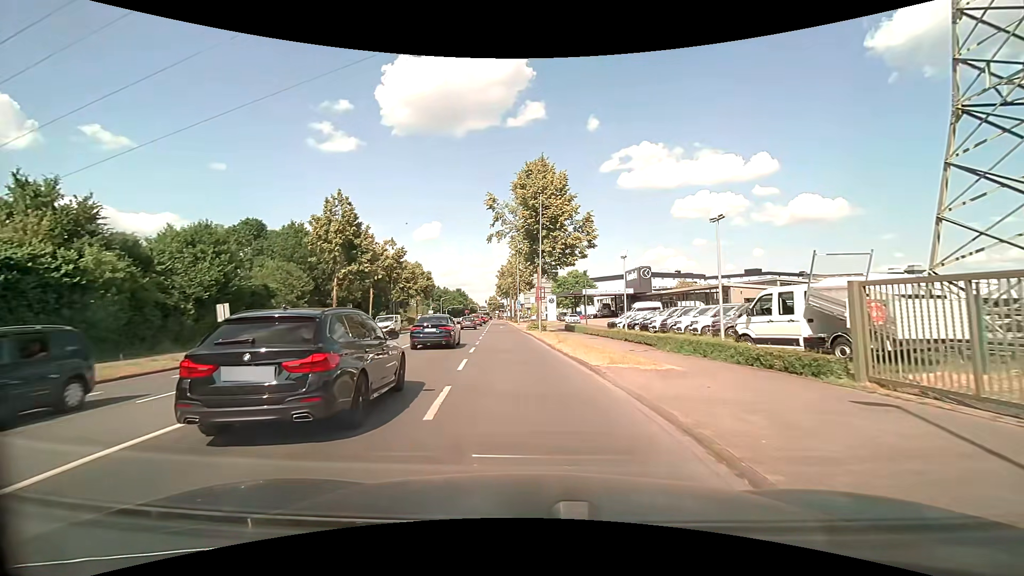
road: secondary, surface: asphalt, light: Day
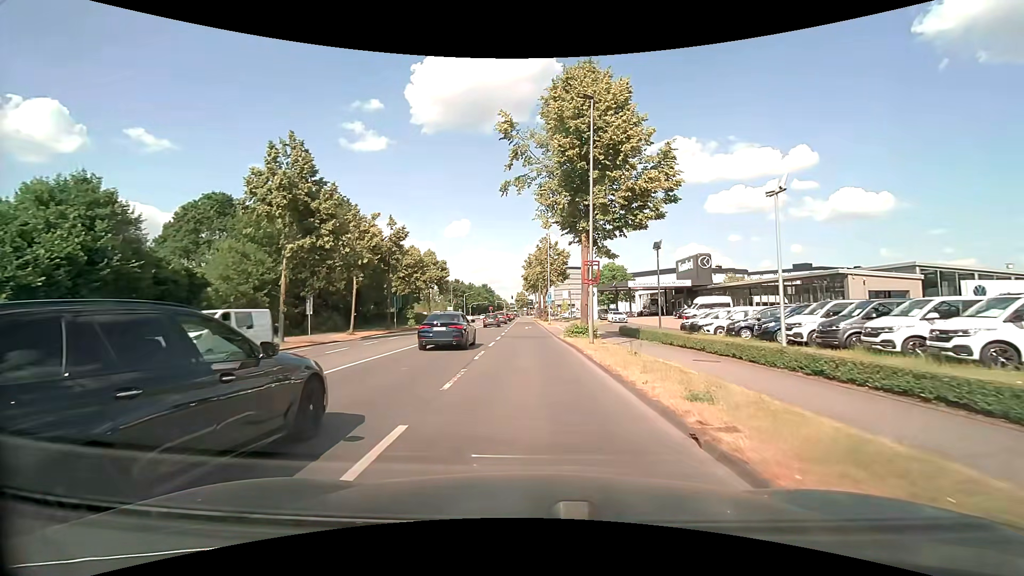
(-0.5, +15.6) m; -3°
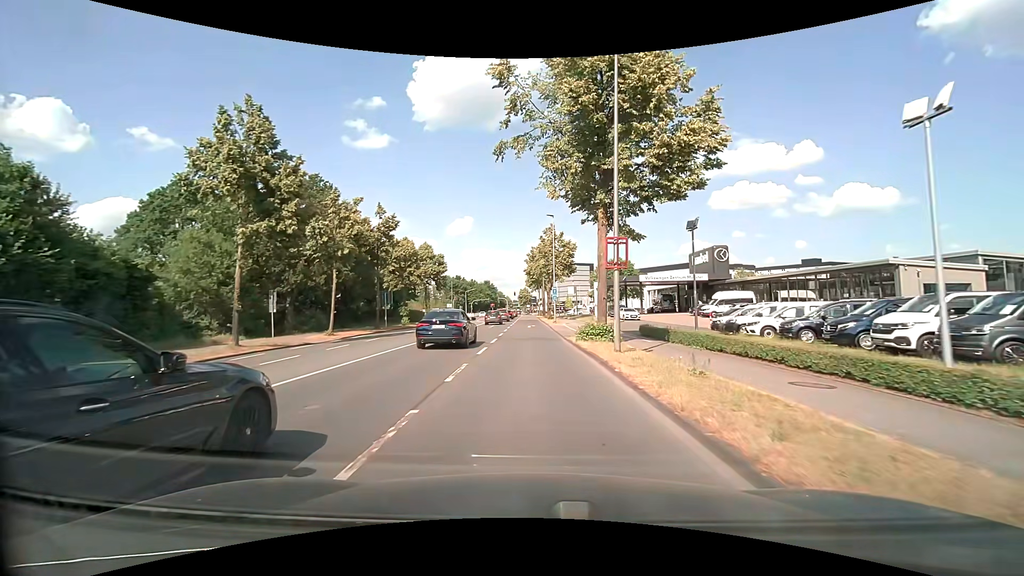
(0.0, +5.4) m; -1°
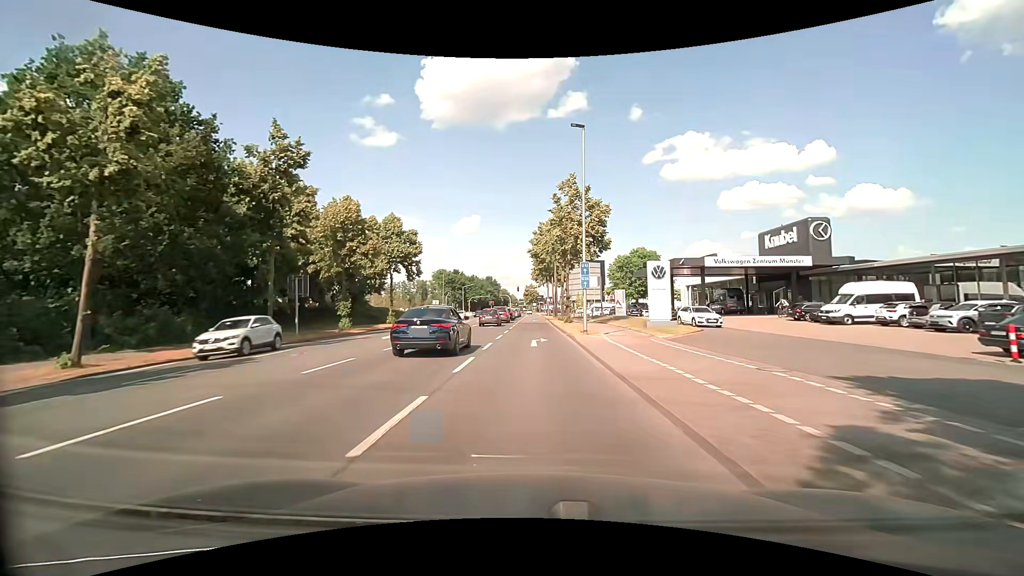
(-0.2, +23.1) m; 0°
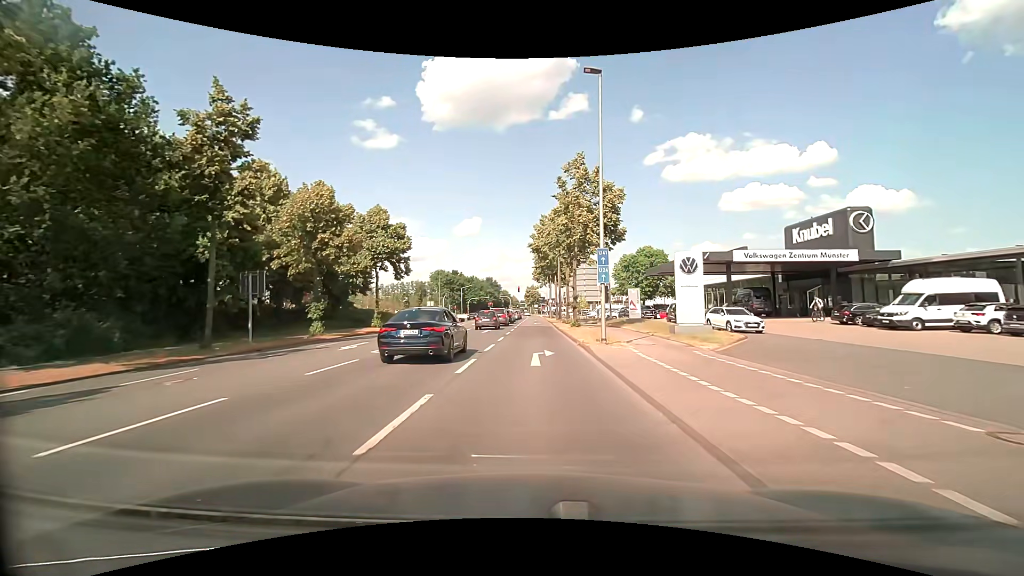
(-0.1, +5.8) m; -1°
